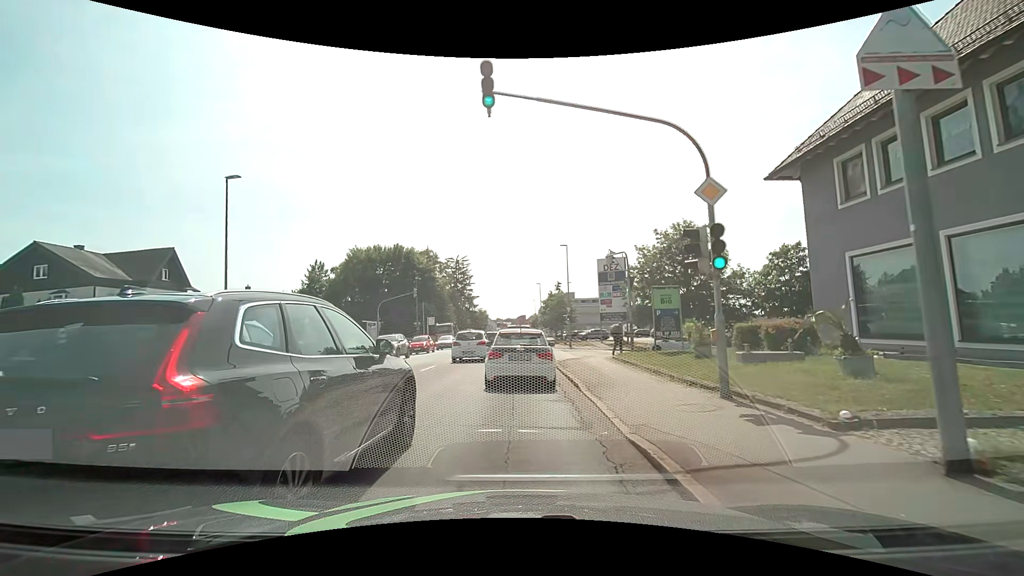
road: tertiary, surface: asphalt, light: Day
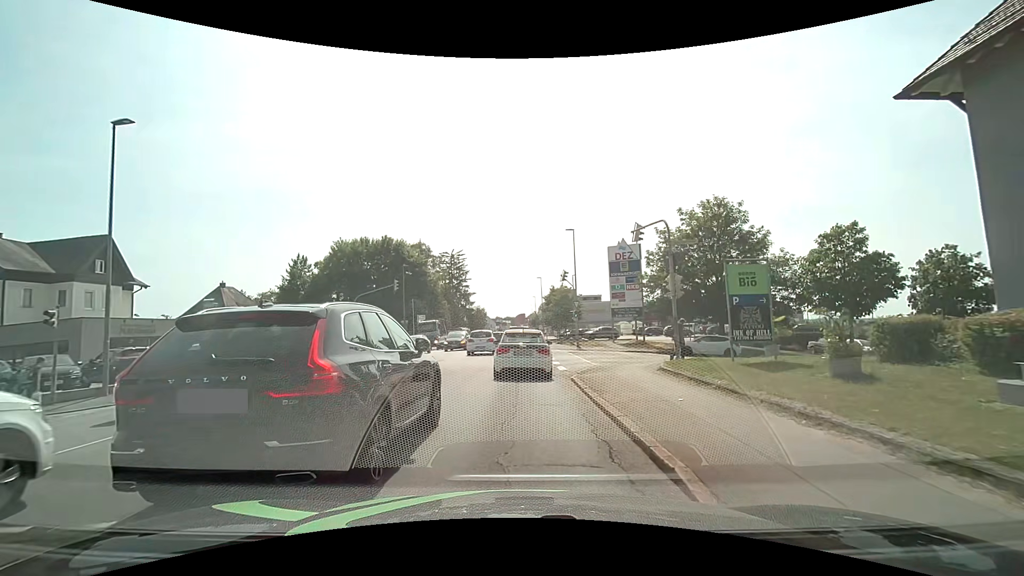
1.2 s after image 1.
(-0.1, +7.3) m; -1°
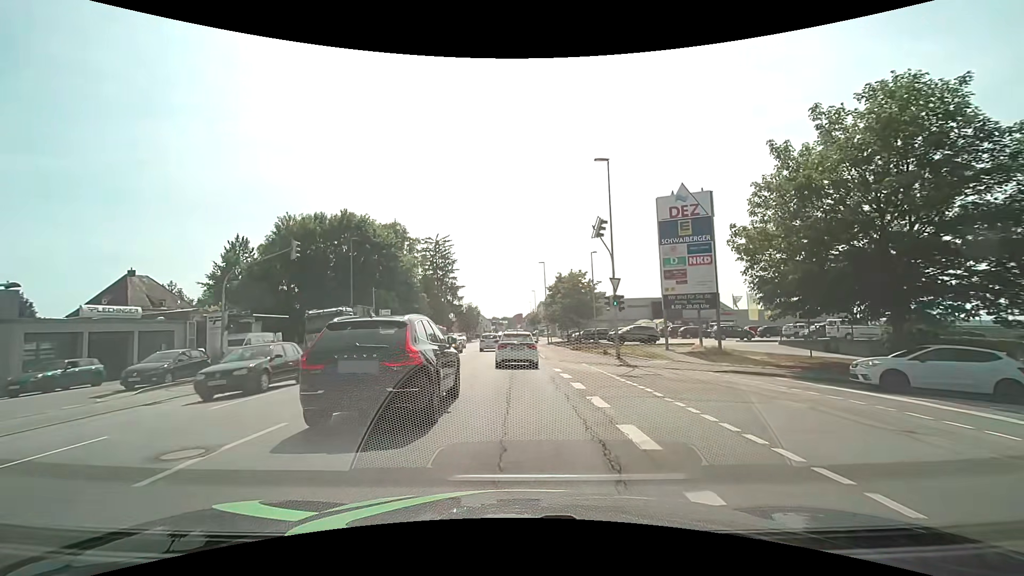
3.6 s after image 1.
(0.0, +18.5) m; 0°
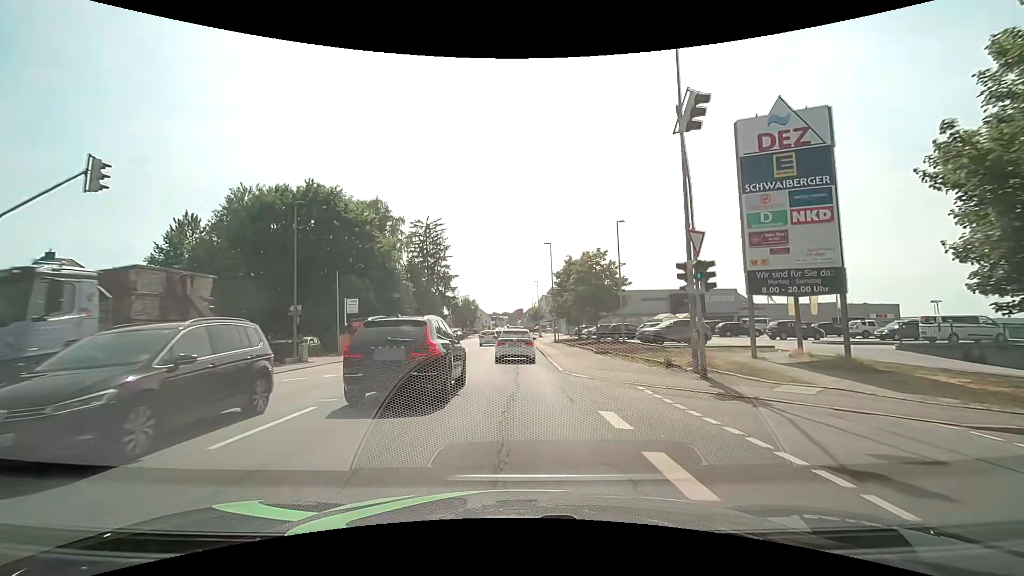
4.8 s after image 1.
(+0.1, +11.1) m; 0°
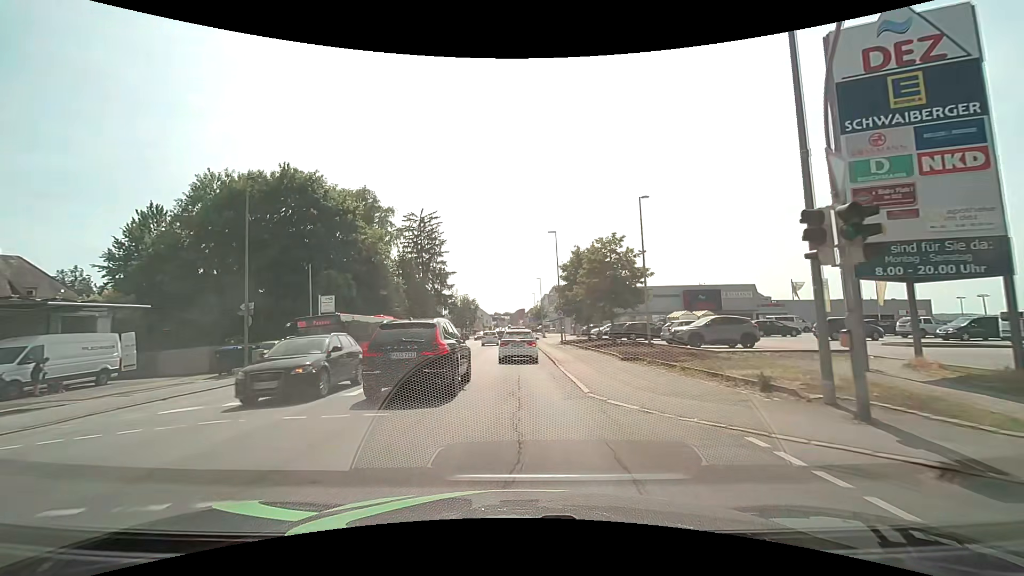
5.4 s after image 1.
(0.0, +6.0) m; 0°
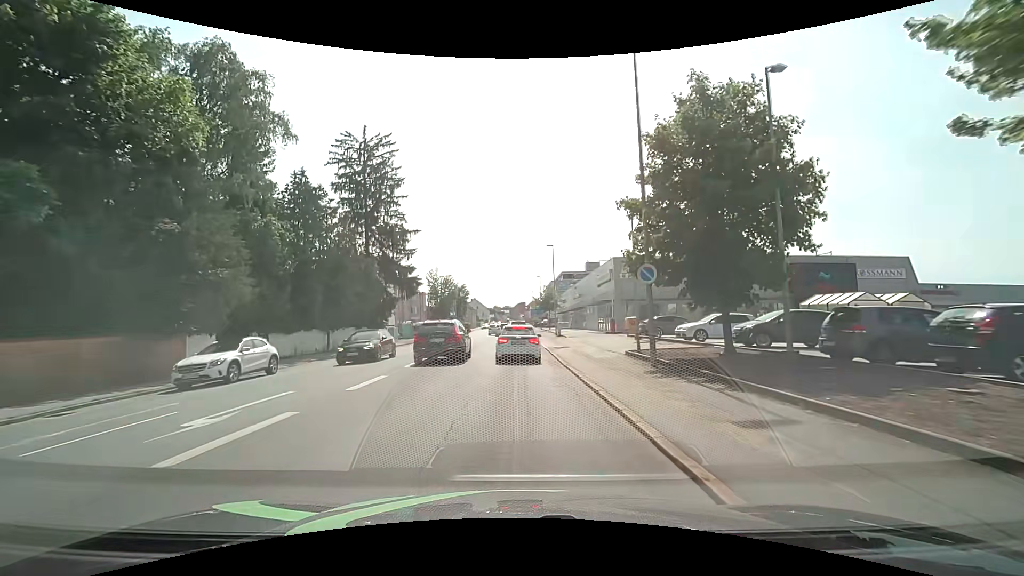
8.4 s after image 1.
(-0.3, +30.2) m; 0°
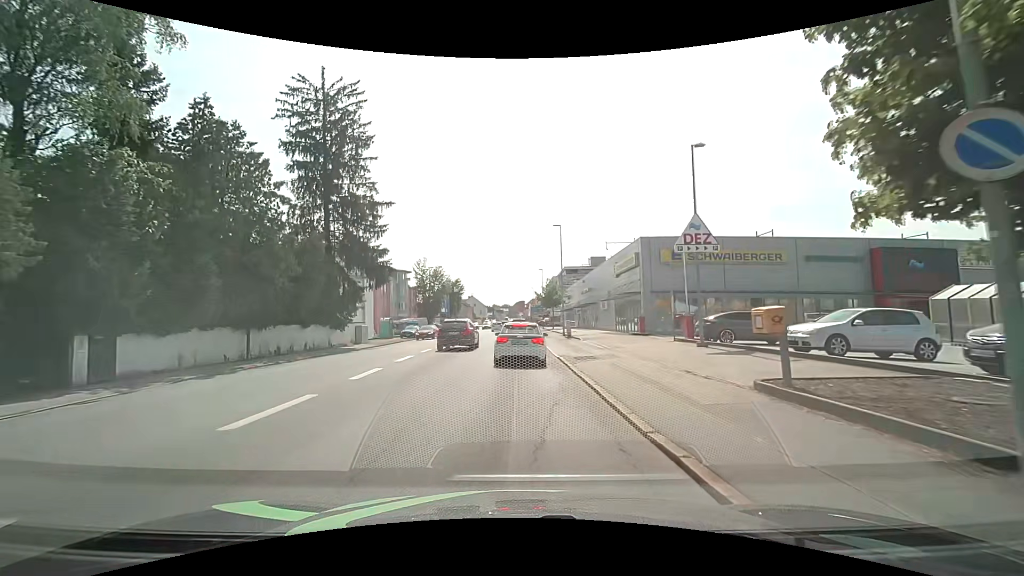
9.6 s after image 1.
(0.0, +10.4) m; 0°
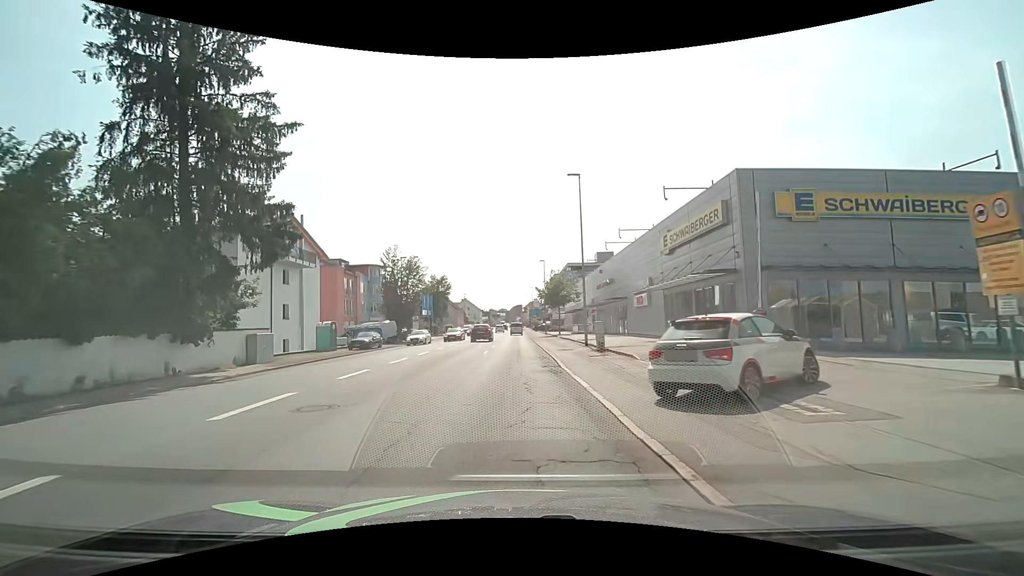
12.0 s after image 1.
(+0.2, +16.5) m; +1°
(0, +10) (0, +20) (0, +30) (0, +40) (0, +50) (0, +60) (0, +70) (0, +80) (0, +90) (-1, +100) m
